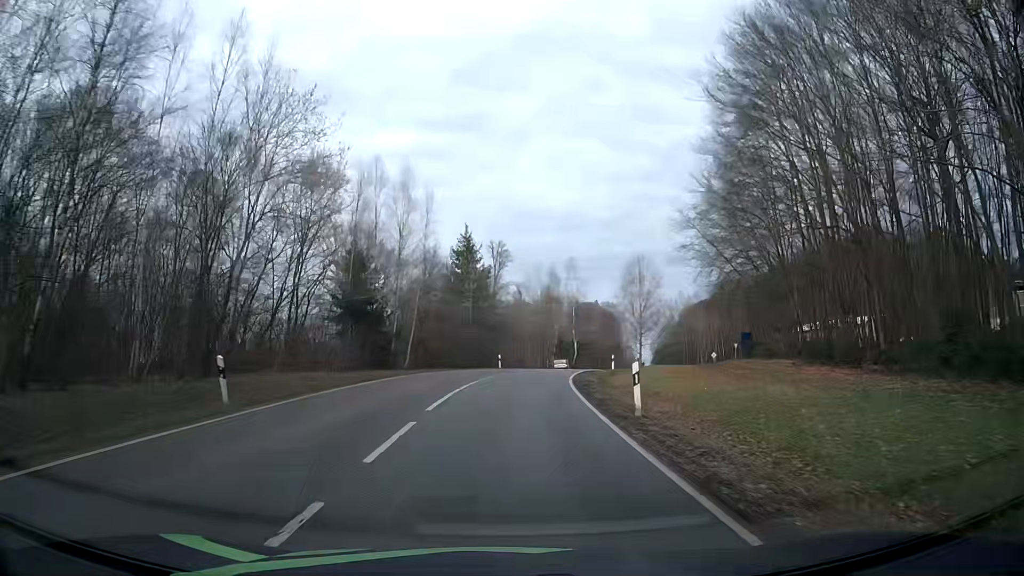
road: tertiary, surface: asphalt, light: Day
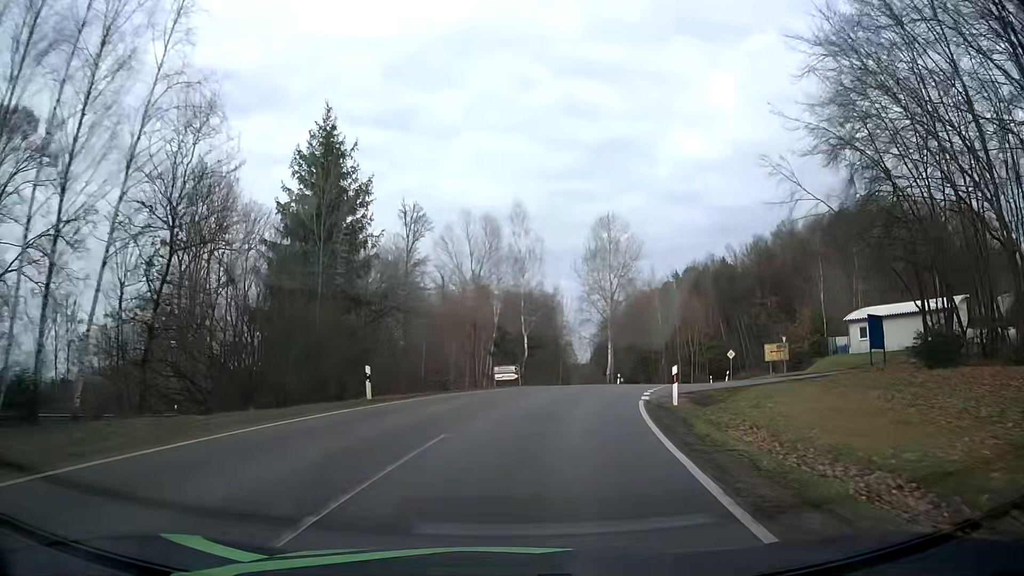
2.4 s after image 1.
(+0.8, +31.1) m; +5°
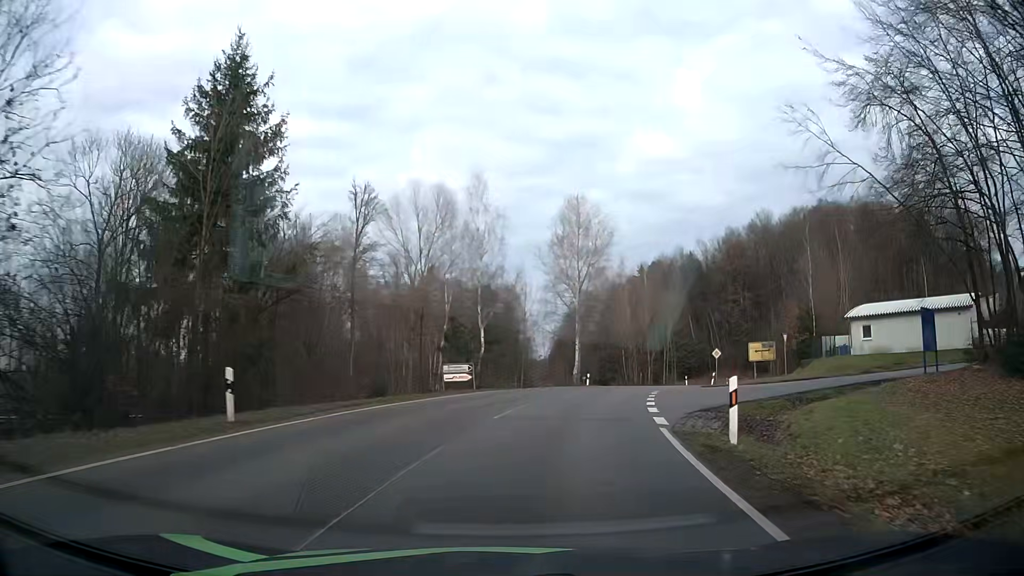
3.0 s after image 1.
(+0.2, +7.5) m; +4°
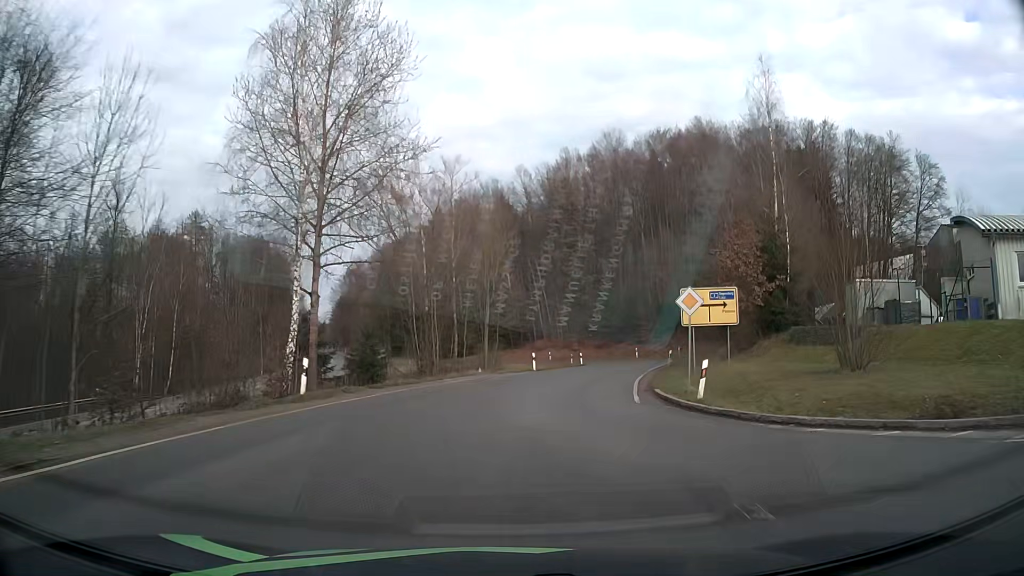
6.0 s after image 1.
(+5.7, +35.3) m; +17°
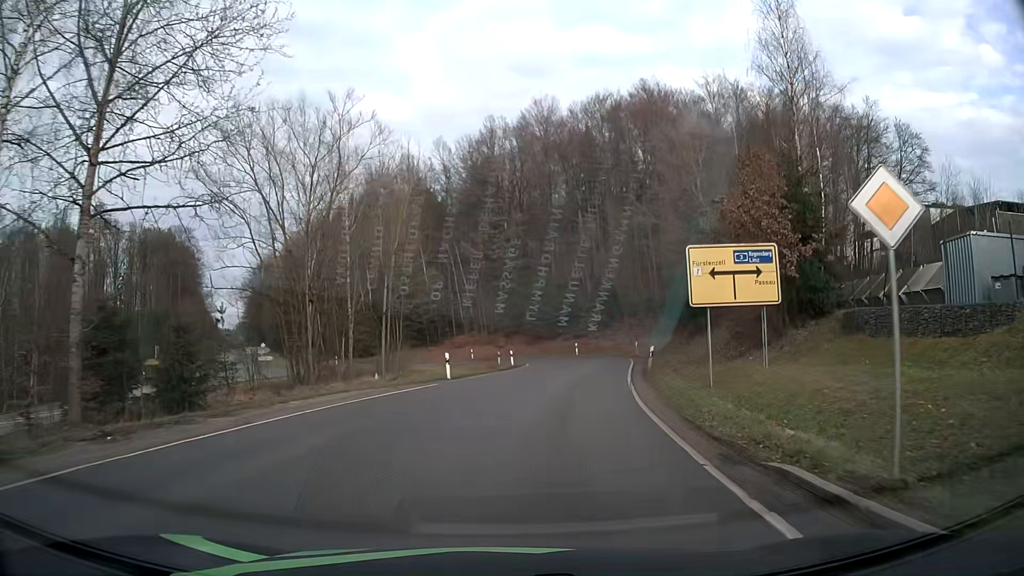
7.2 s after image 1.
(+0.8, +13.0) m; +7°
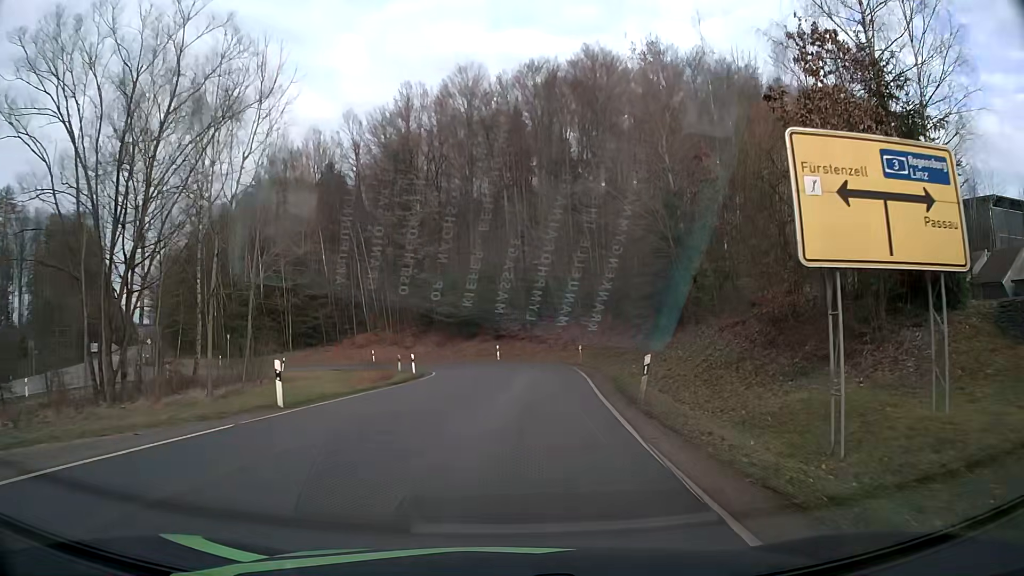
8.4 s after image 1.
(+0.7, +12.0) m; +7°
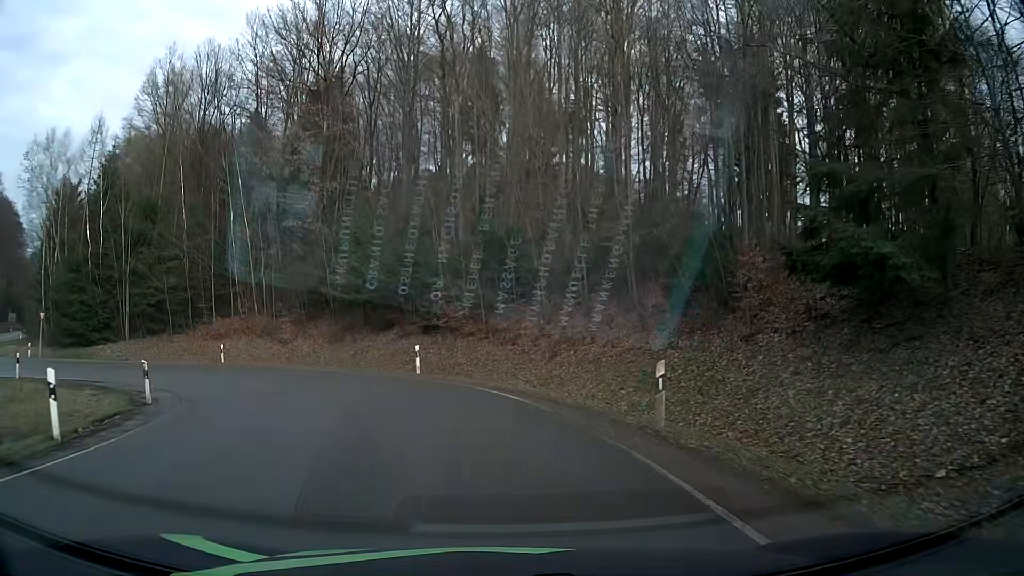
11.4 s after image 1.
(+1.1, +26.6) m; +3°
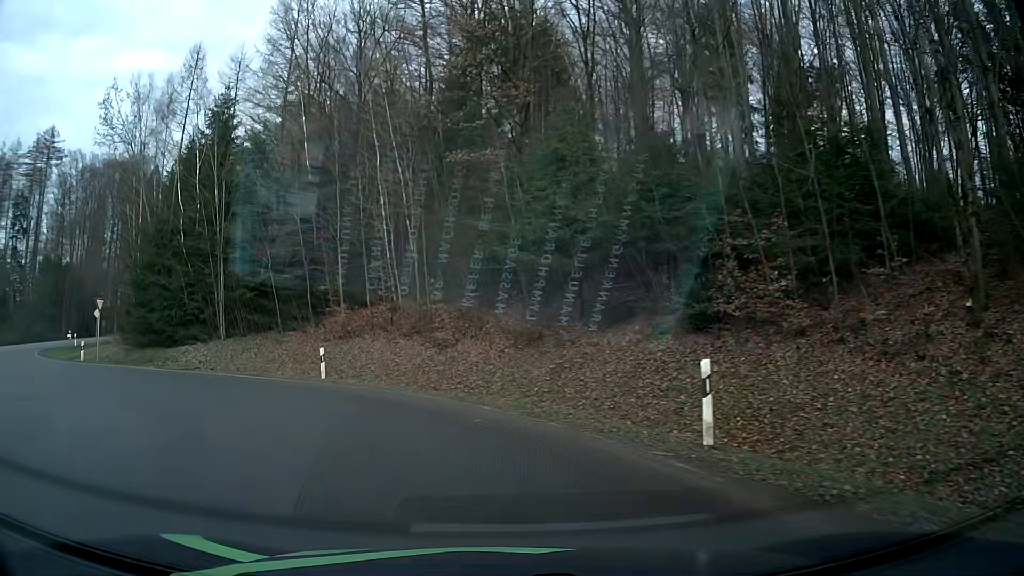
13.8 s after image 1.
(-2.1, +17.0) m; -18°
(-2, +10) (-8, +18) (-16, +23) (-25, +28) (-33, +34) (-38, +43) (-40, +53) (-43, +62) (-45, +72) (-47, +82) m
